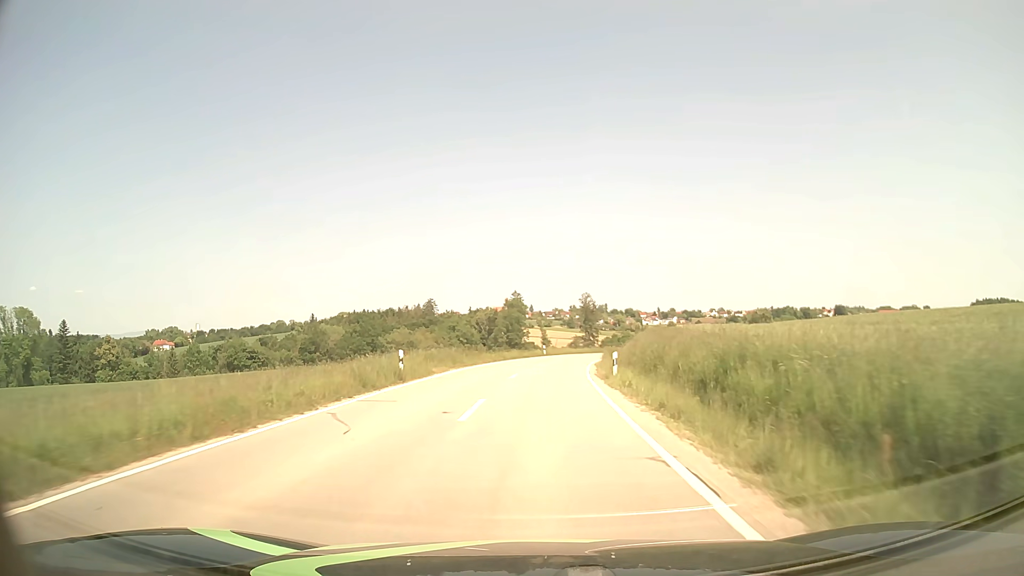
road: tertiary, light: Day
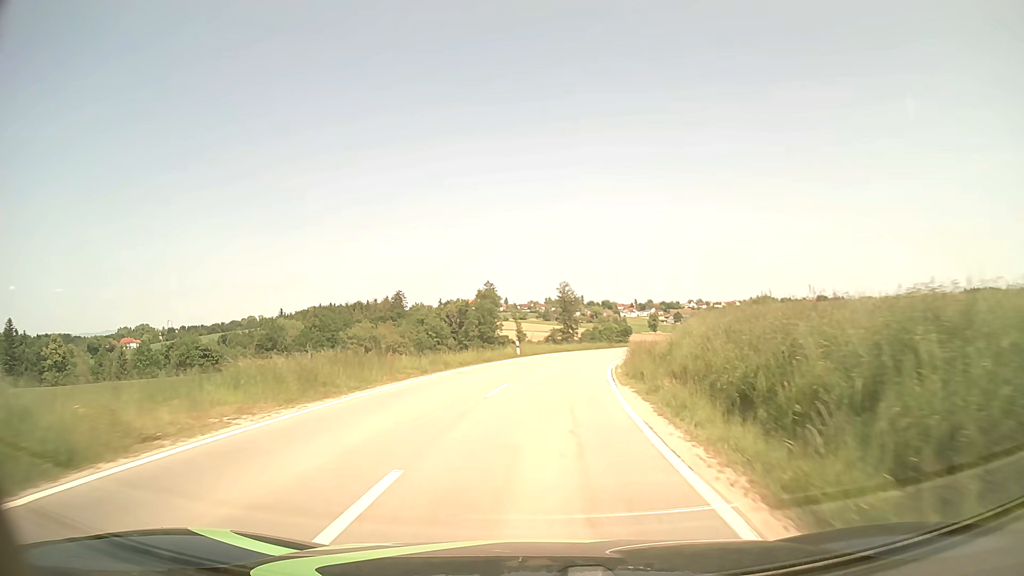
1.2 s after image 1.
(+0.3, +20.6) m; +2°
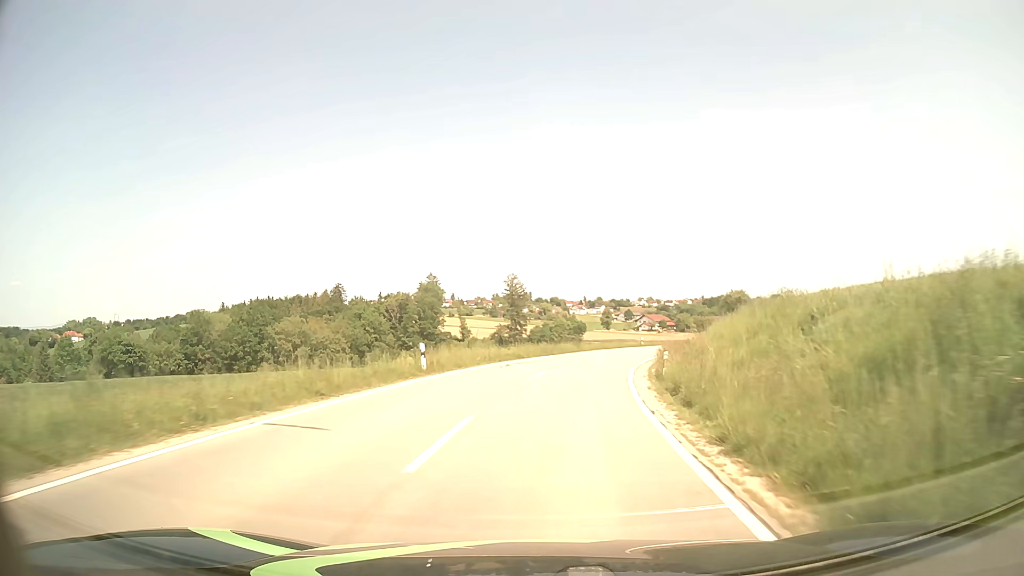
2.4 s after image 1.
(+0.7, +20.2) m; +4°
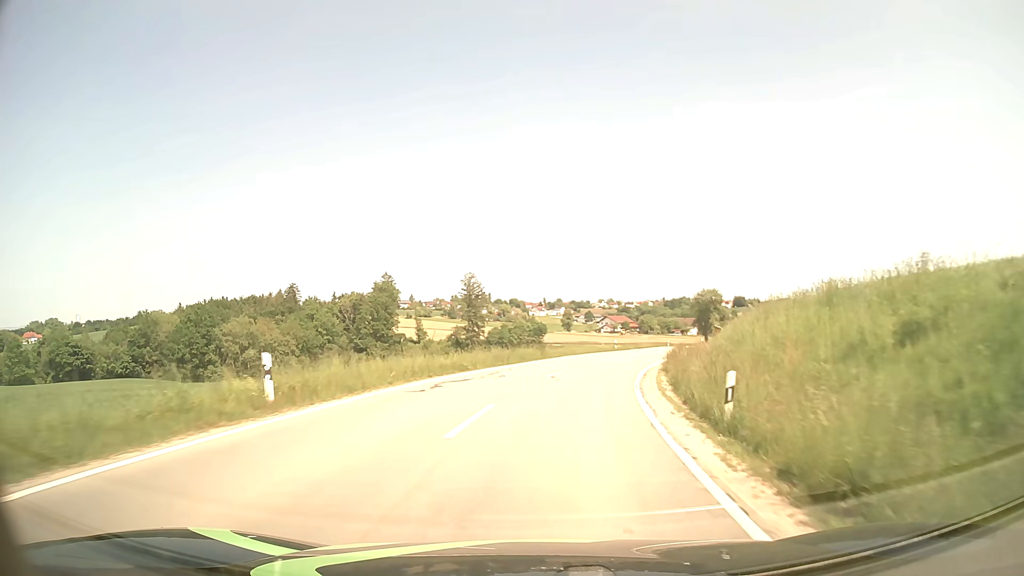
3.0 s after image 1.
(+0.3, +10.0) m; +3°
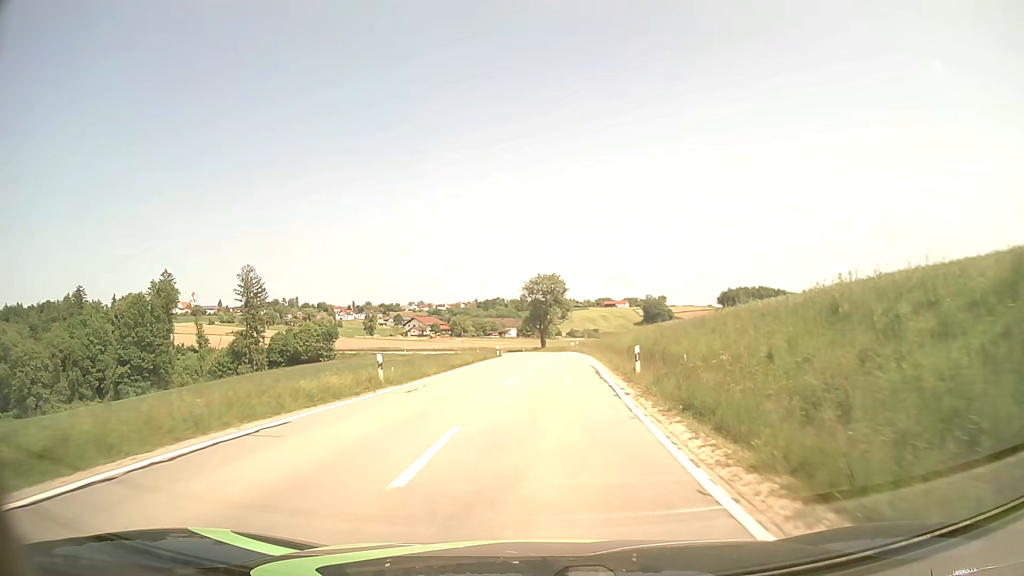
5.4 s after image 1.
(+5.7, +38.4) m; +16°
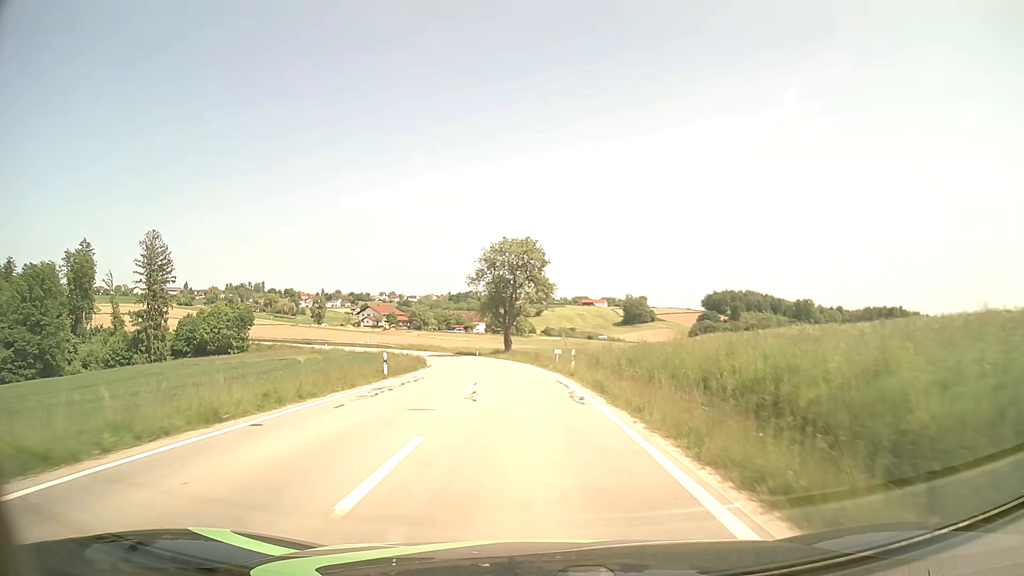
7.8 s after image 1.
(+1.4, +37.3) m; +2°
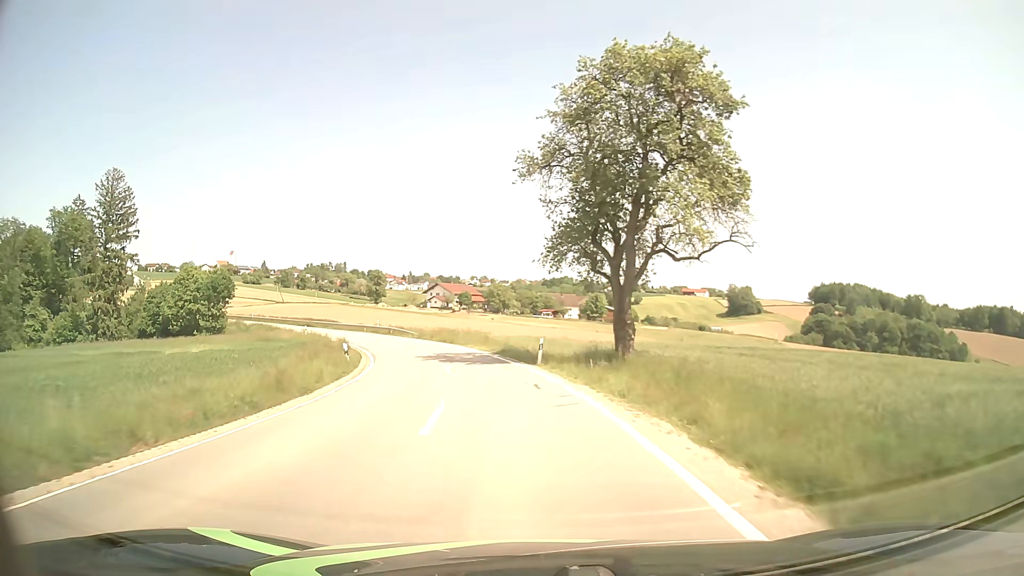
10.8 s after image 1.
(-2.5, +44.9) m; -8°
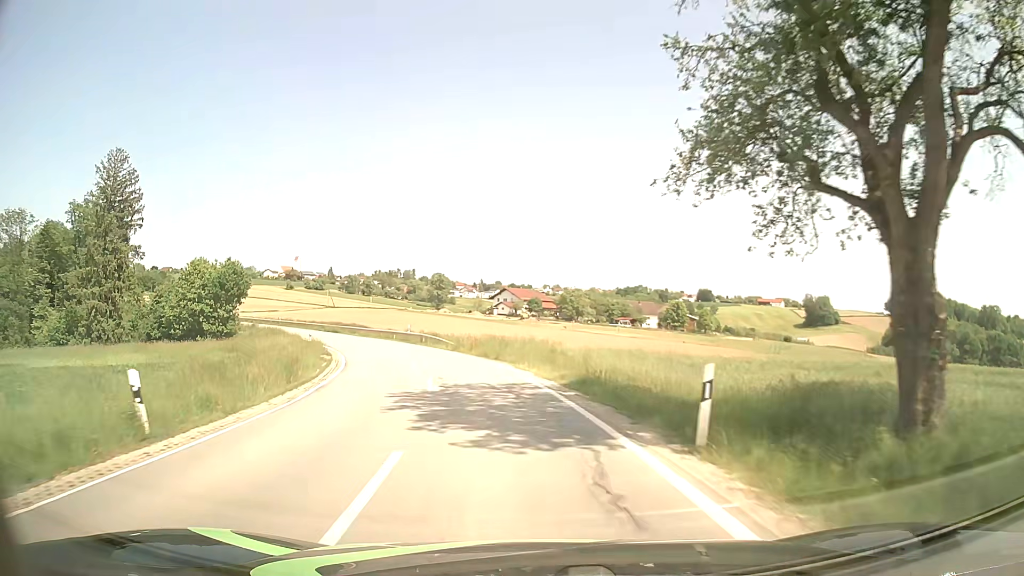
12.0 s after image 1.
(-0.8, +17.5) m; -6°
